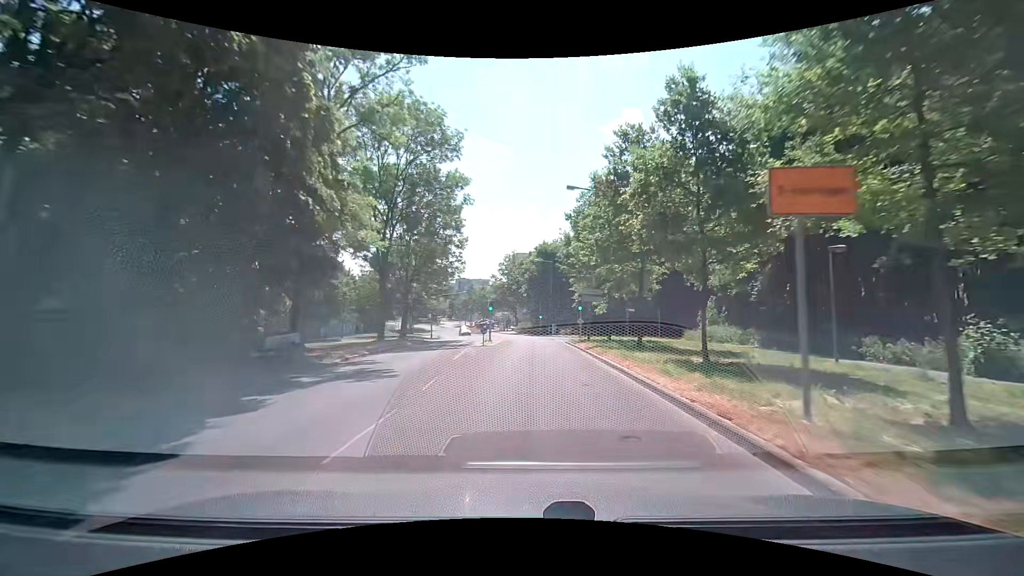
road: tertiary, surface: asphalt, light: Day
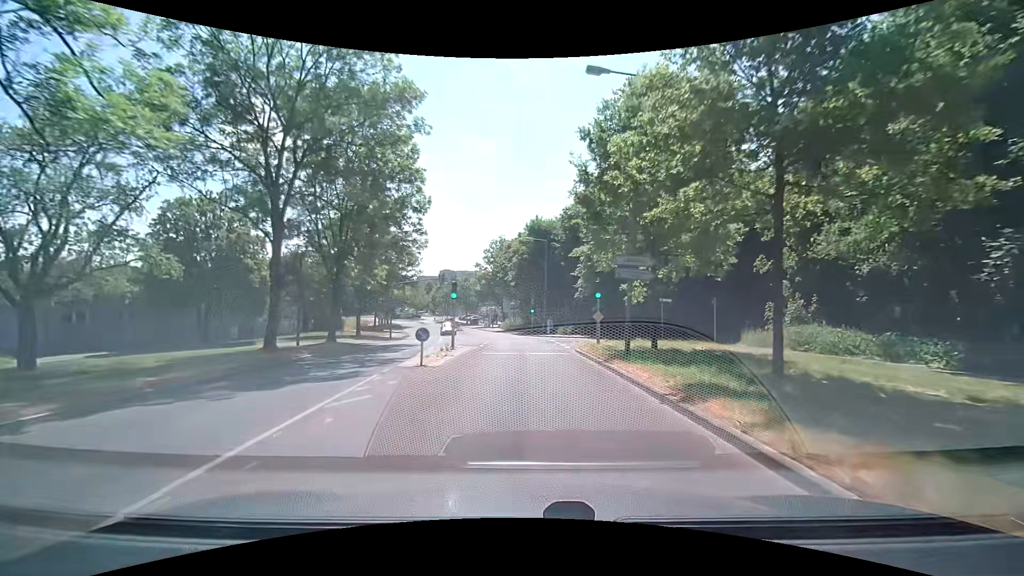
(+0.3, +14.9) m; +2°
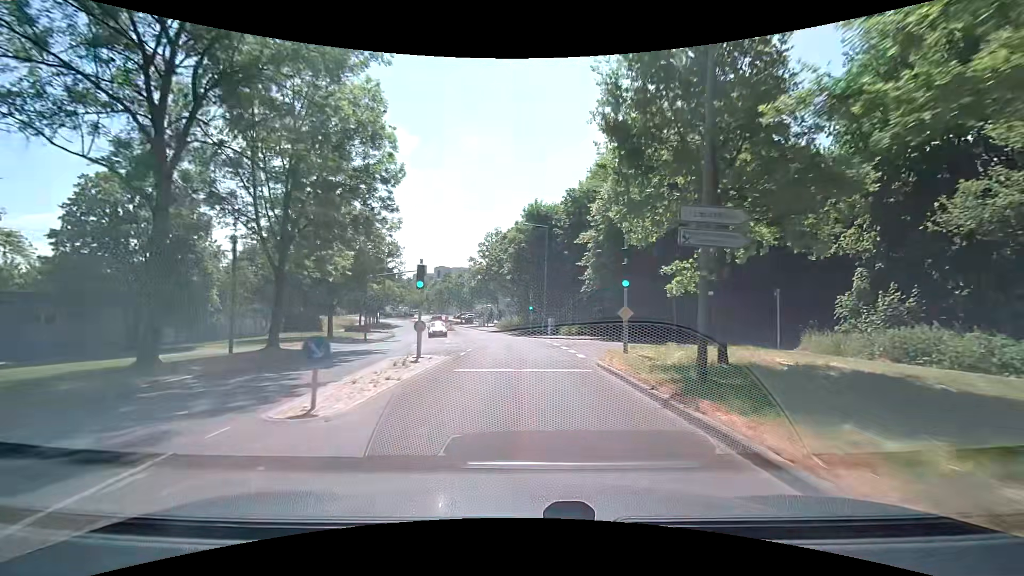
(0.0, +7.3) m; 0°
(0, +10) (0, +20) (-1, +30) (-2, +40) (-3, +50) (-5, +60) (-7, +69) (-9, +79) (-12, +89) (-15, +98) m
